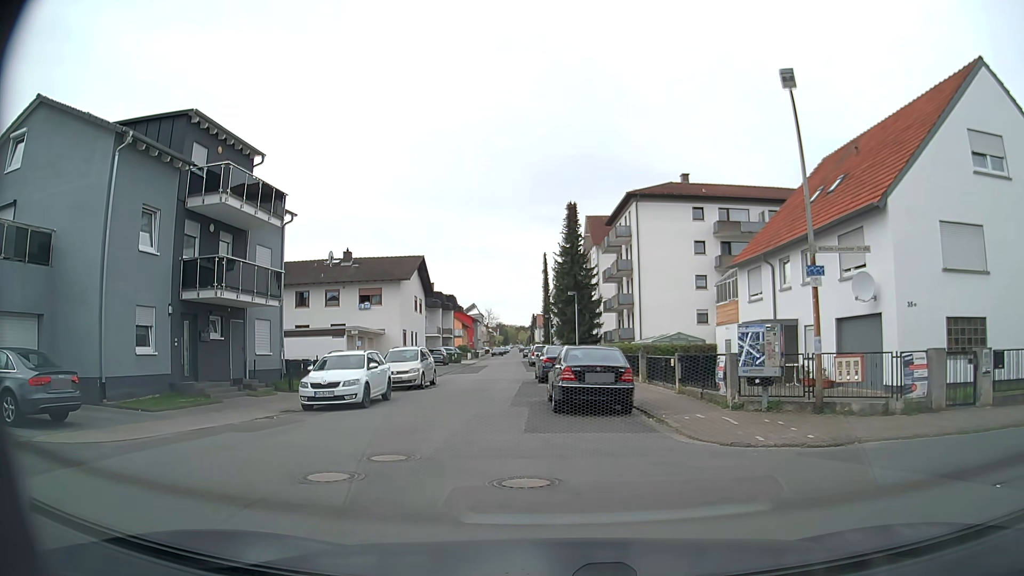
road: residential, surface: asphalt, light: Day
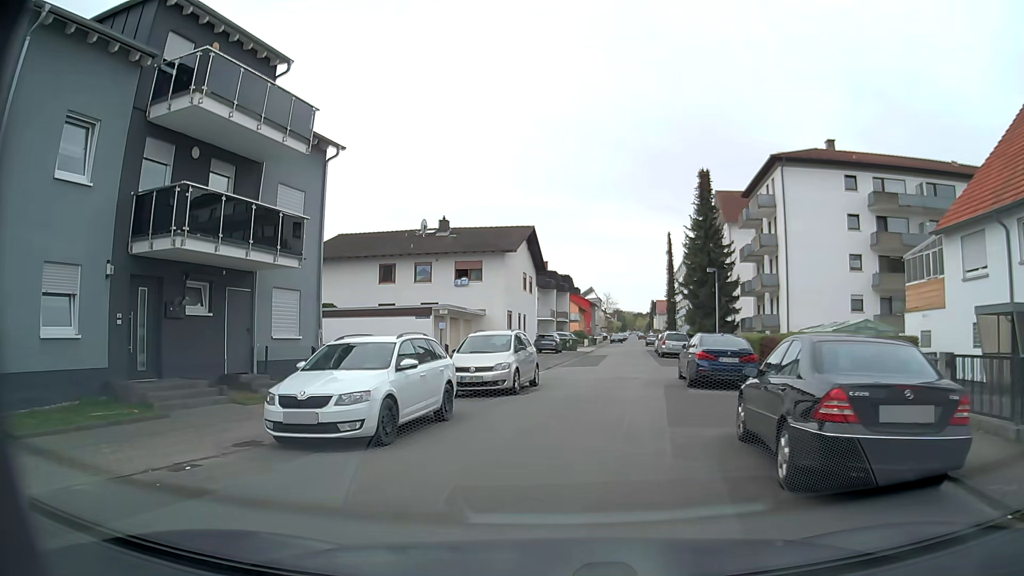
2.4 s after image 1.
(-0.8, +9.0) m; -9°
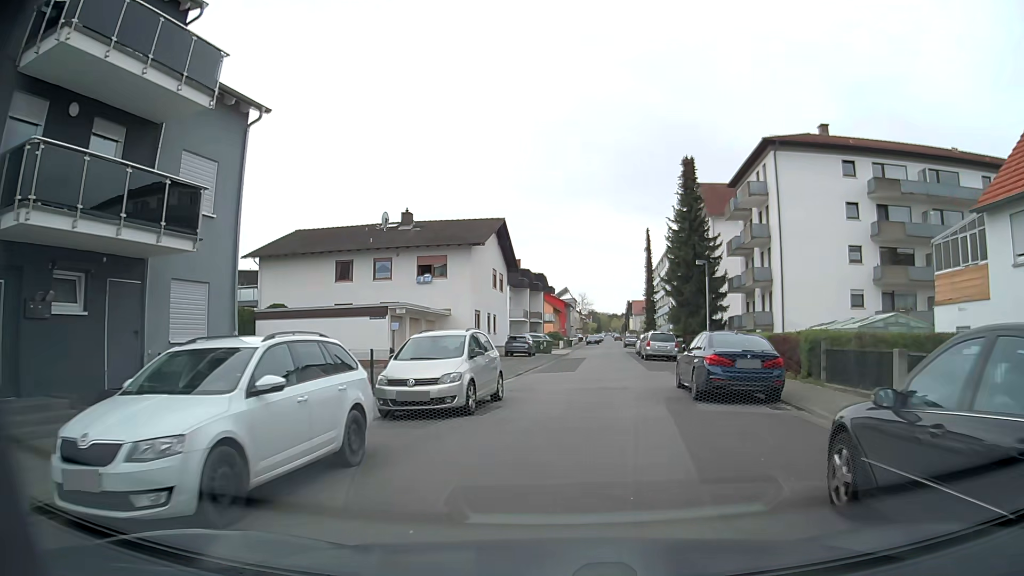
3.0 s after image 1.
(0.0, +4.2) m; +1°
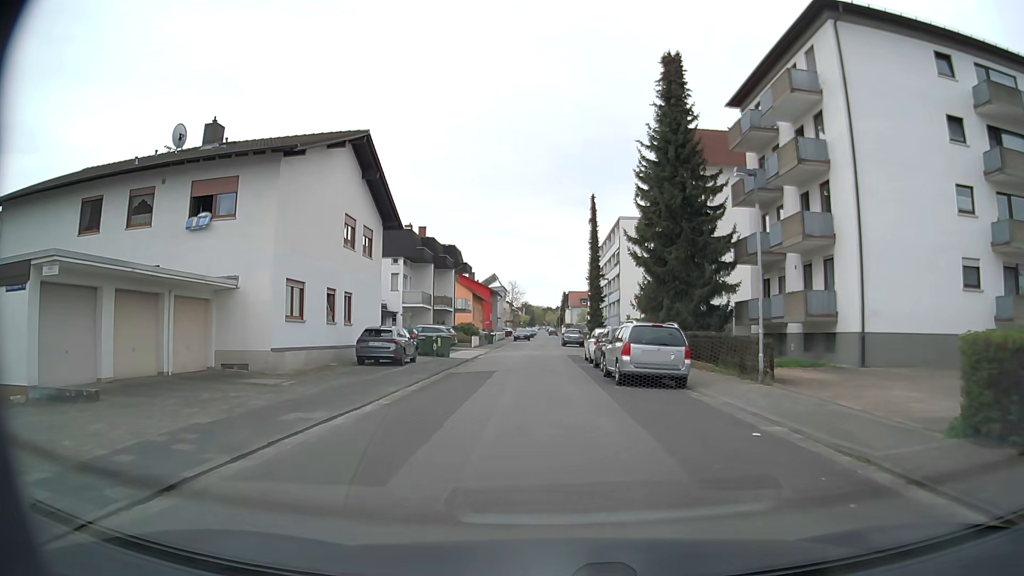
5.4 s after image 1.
(+1.6, +19.7) m; +6°
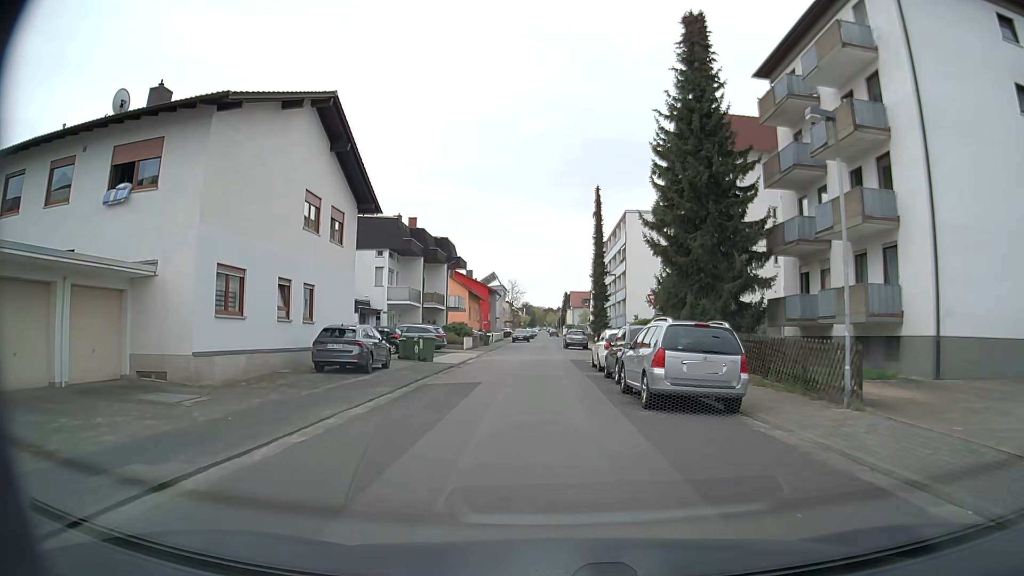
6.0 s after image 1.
(0.0, +4.8) m; 0°
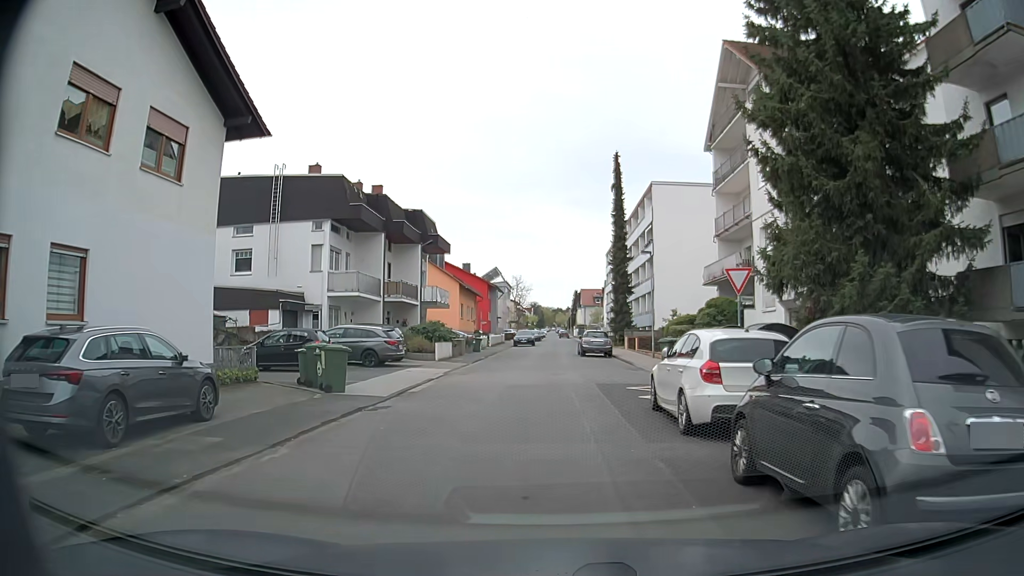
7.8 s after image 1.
(-0.1, +13.1) m; -1°
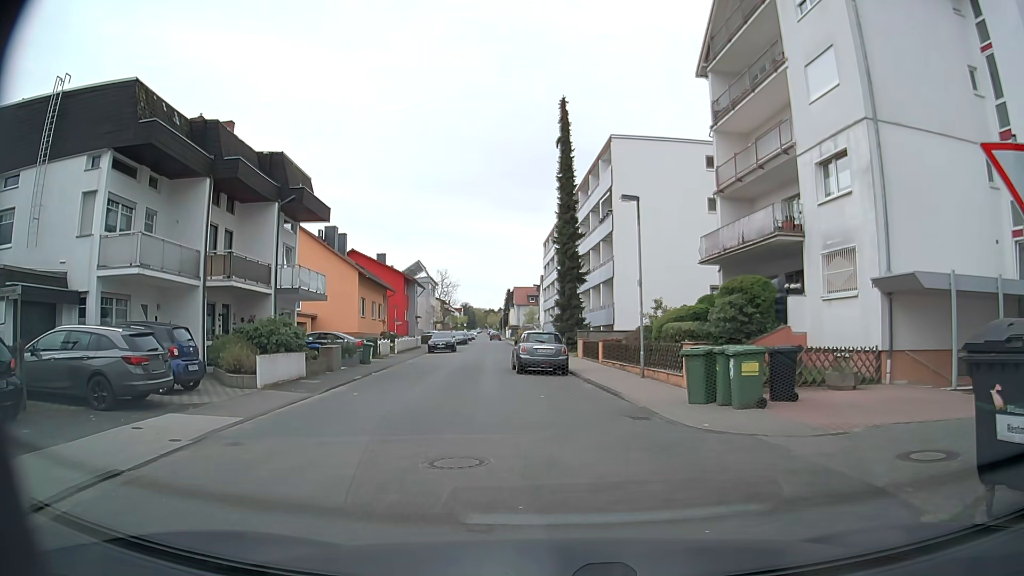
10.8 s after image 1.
(+0.3, +13.2) m; +5°
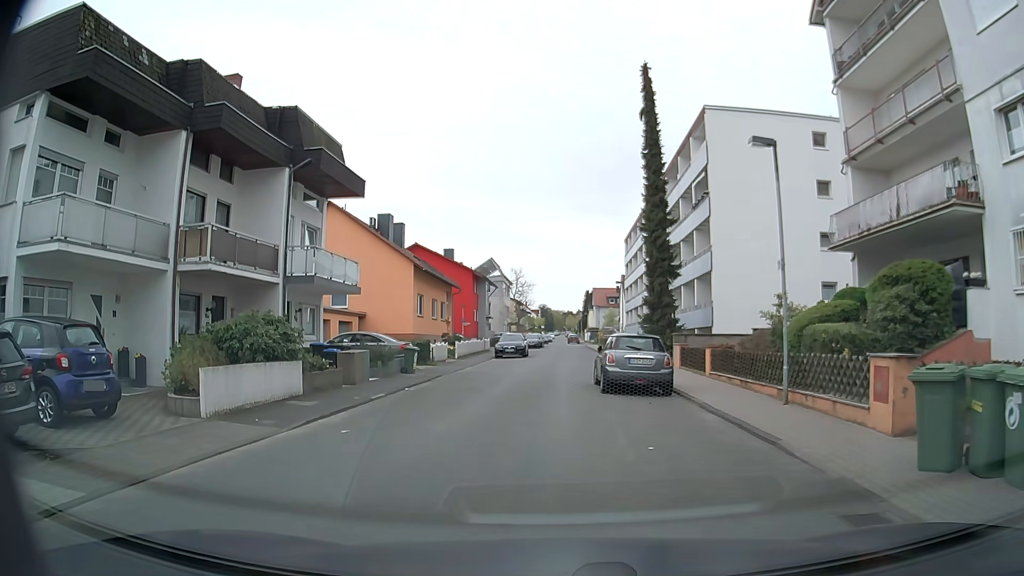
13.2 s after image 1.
(-0.3, +6.3) m; -5°
